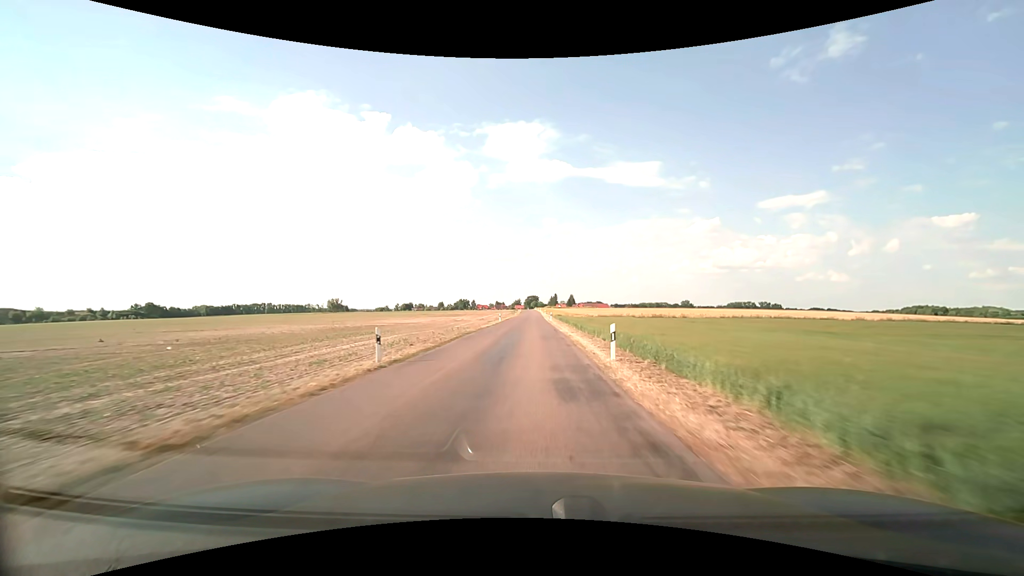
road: unclassified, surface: asphalt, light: Day
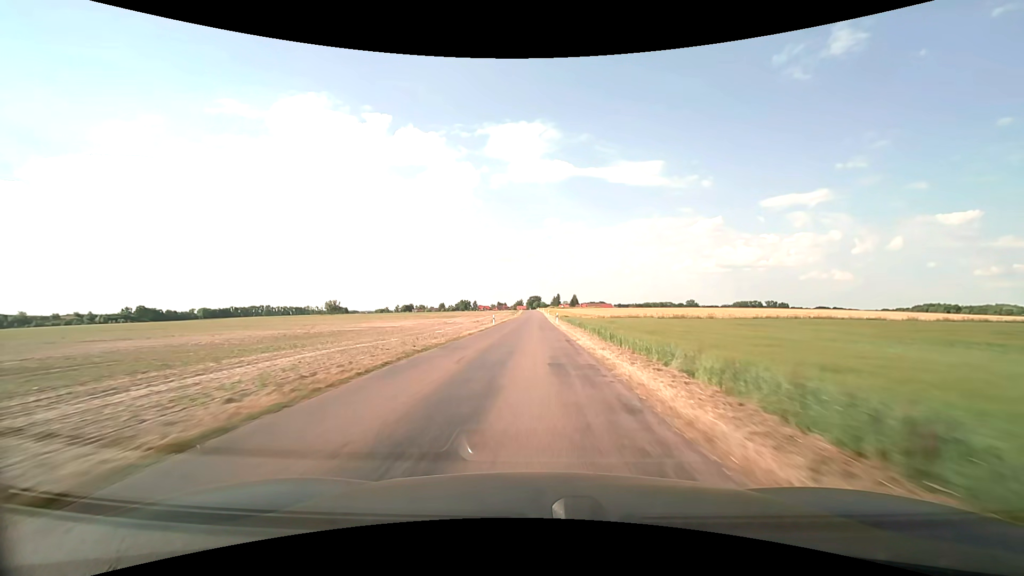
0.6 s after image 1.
(0.0, +12.5) m; 0°
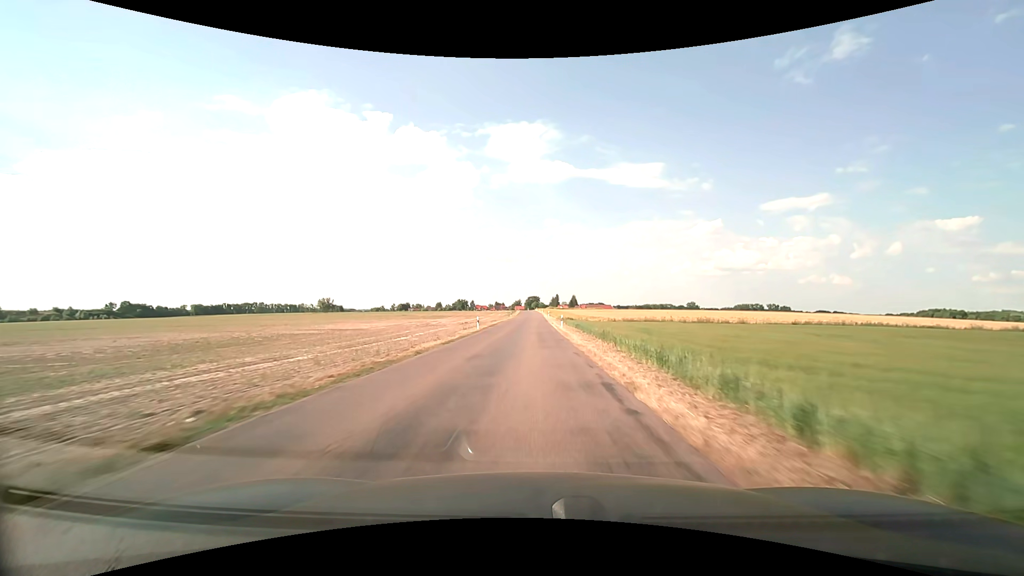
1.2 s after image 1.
(0.0, +12.5) m; 0°
(0, +10) (0, +20) (0, +30) (0, +40) (0, +50) (0, +60) (0, +70) (0, +80) (0, +90) (0, +100) m
